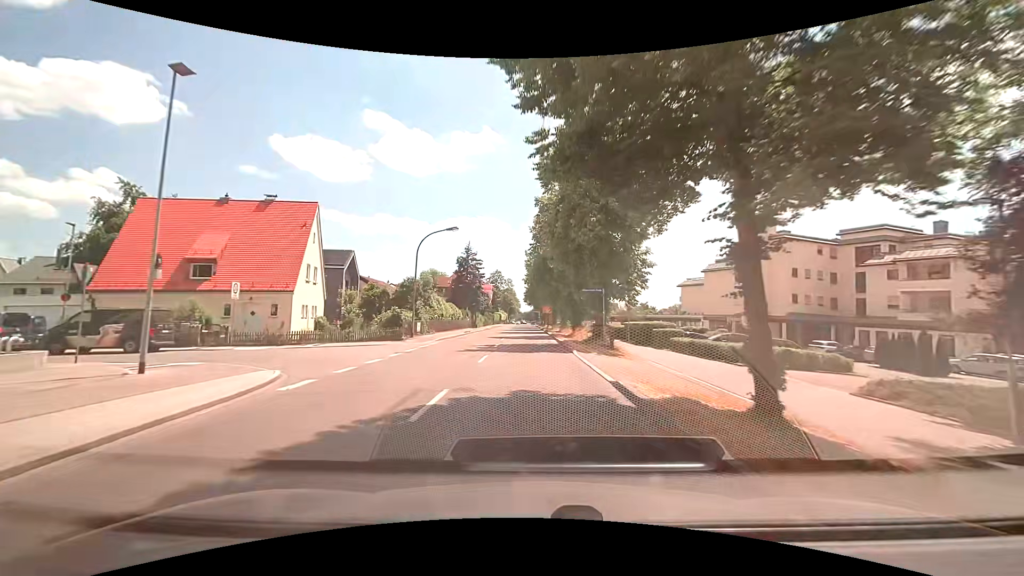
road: secondary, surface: asphalt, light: Day
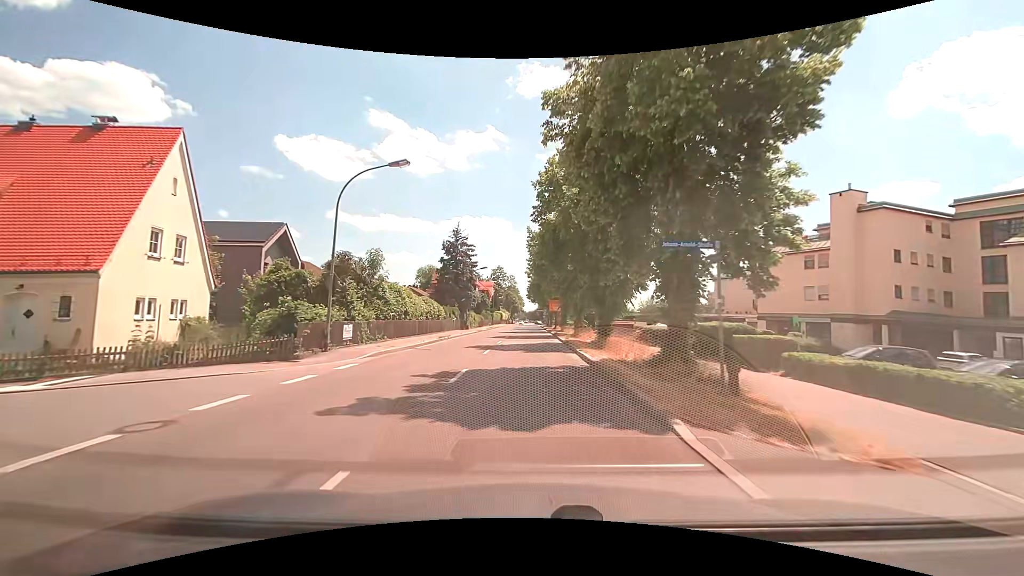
(0.0, +14.1) m; 0°
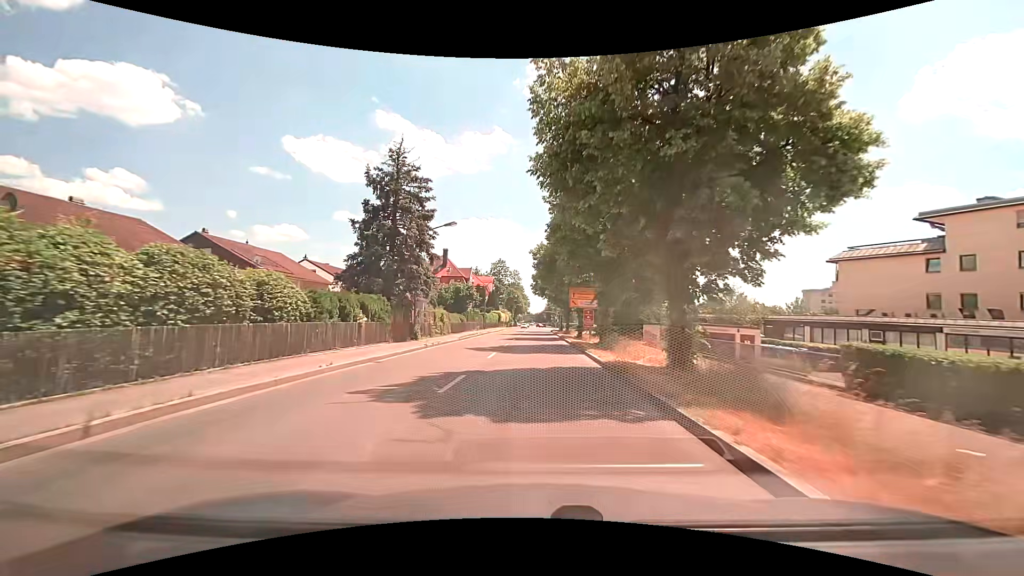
(-0.4, +28.2) m; -1°
(0, +10) (0, +20) (0, +30) (0, +40) (0, +50) (+1, +60) (+1, +70) (+1, +80) (+1, +90) (+1, +100) m
